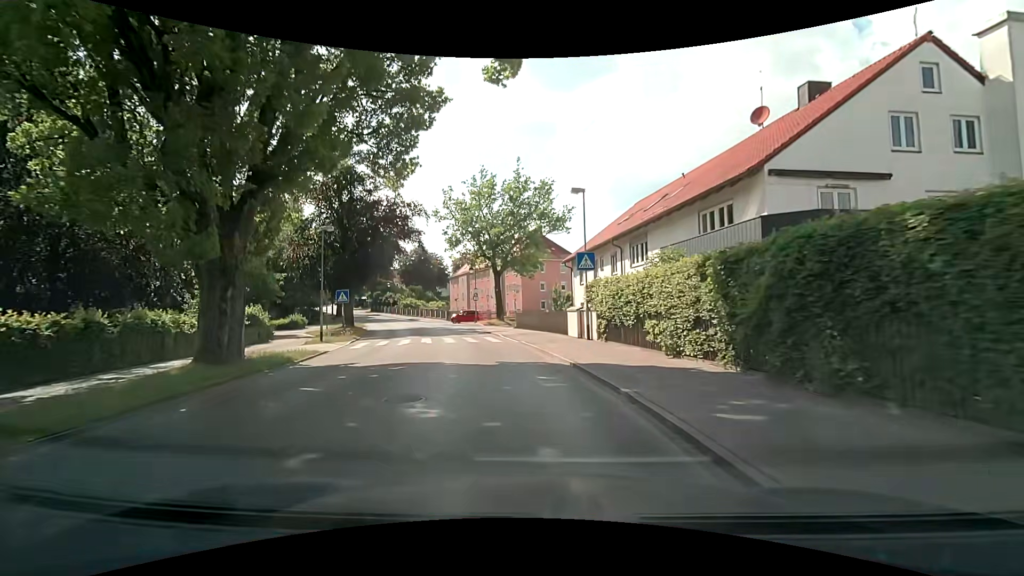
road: tertiary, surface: asphalt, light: Day
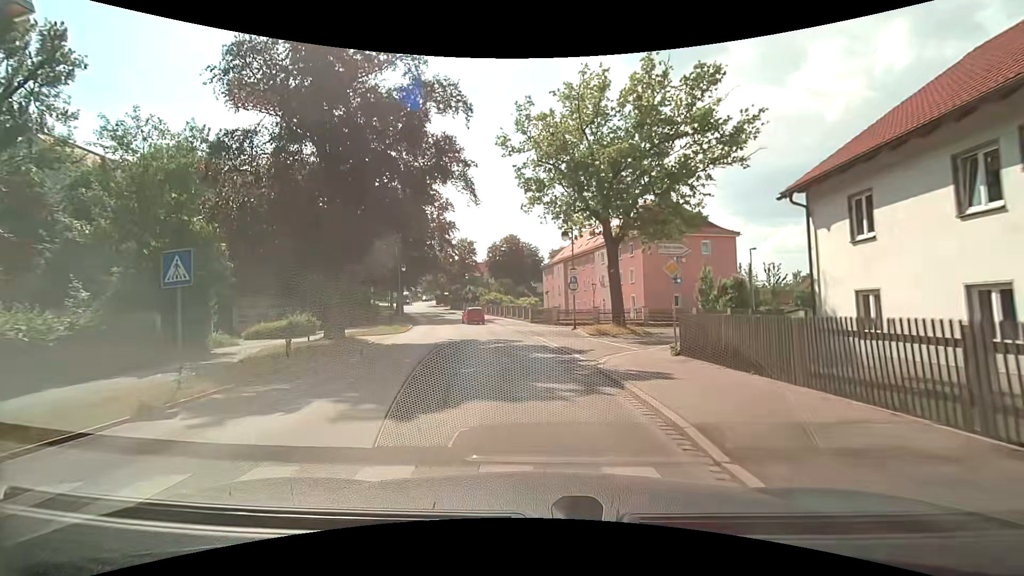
(-2.2, +21.5) m; -12°
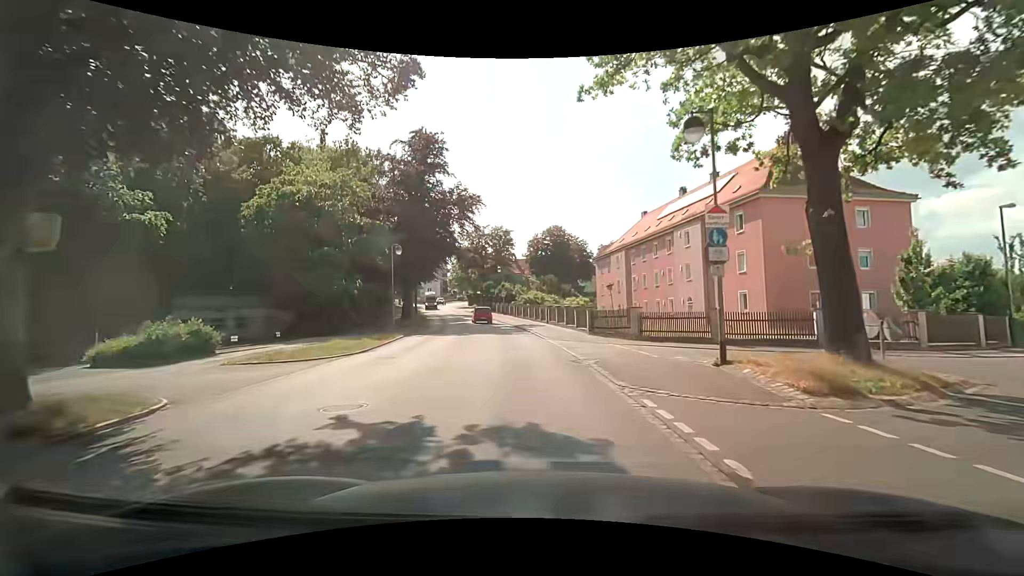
(-0.8, +16.6) m; -5°
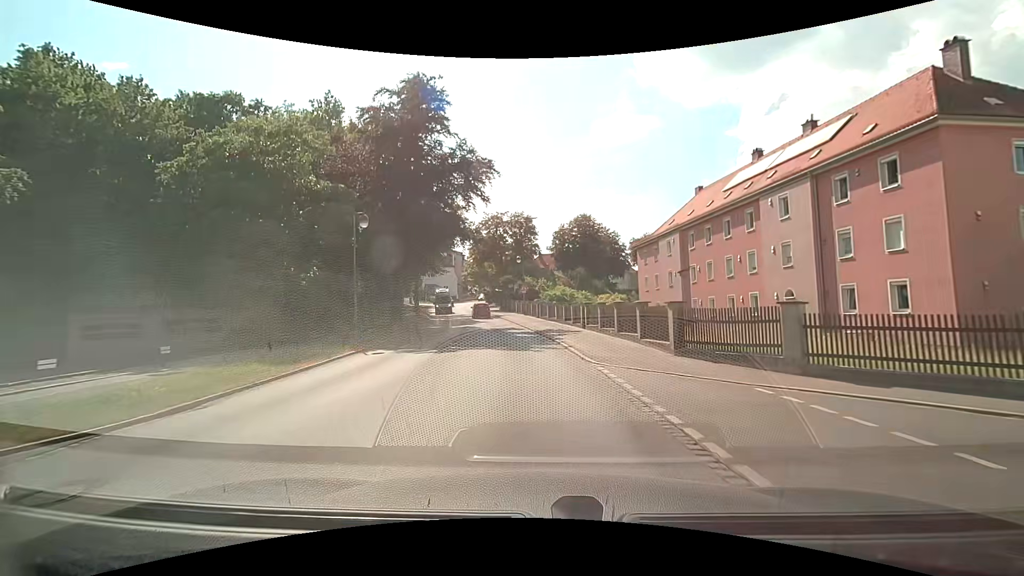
(-0.3, +11.6) m; -2°
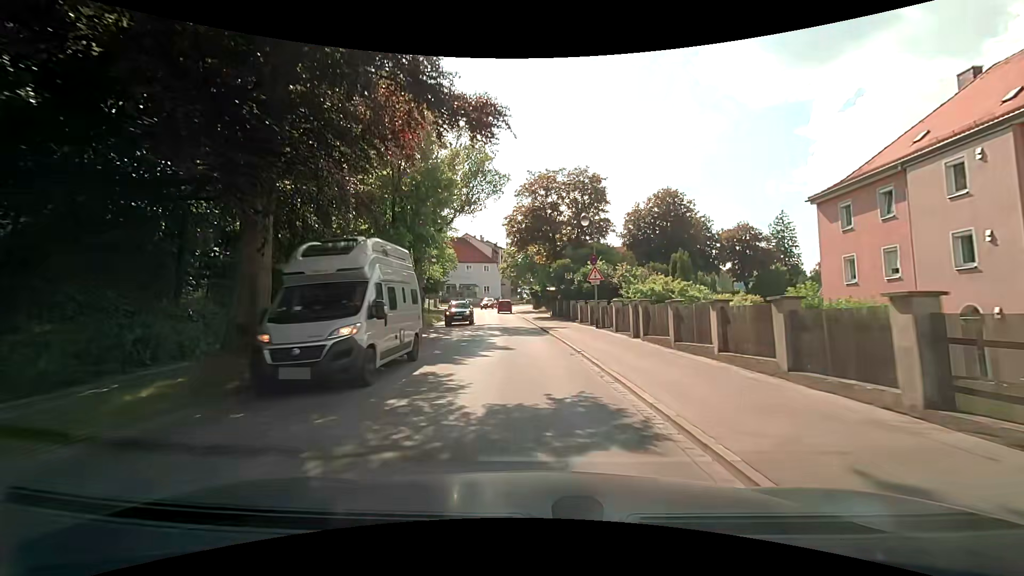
(-1.4, +24.5) m; -6°
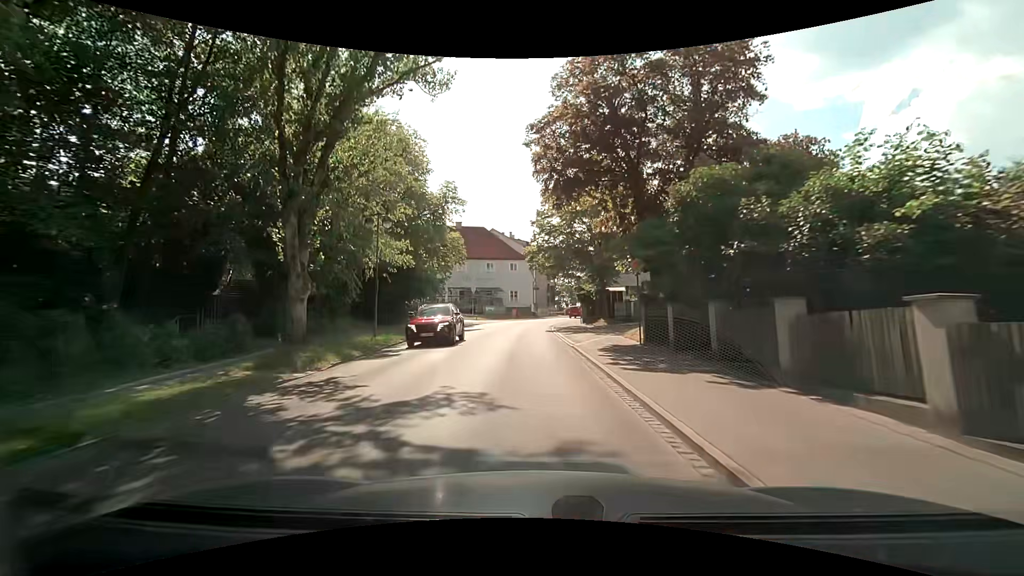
(-1.1, +25.3) m; -5°
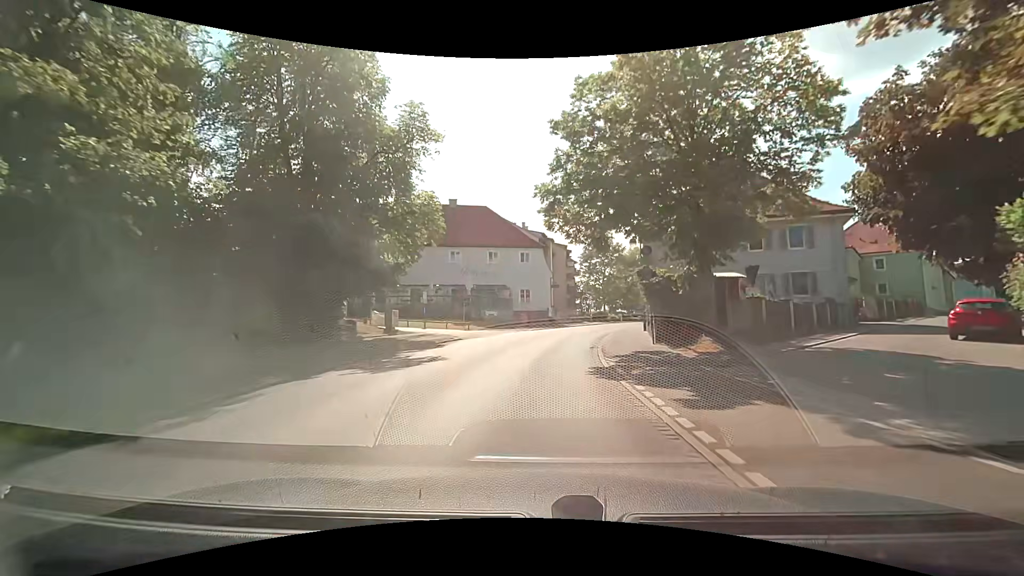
(-0.2, +18.9) m; -2°
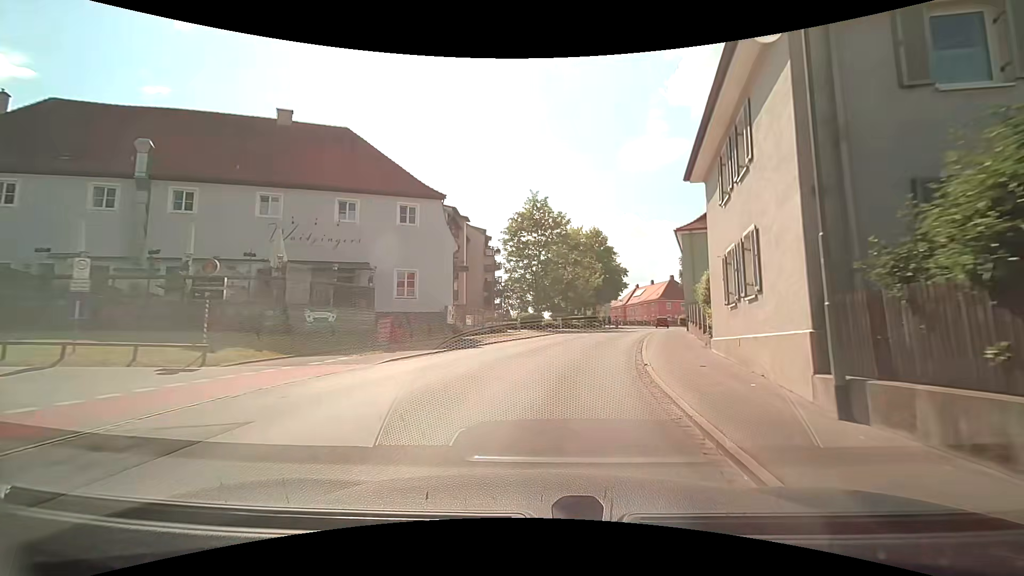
(+1.6, +24.8) m; +9°
(+1, +10) (+2, +20) (+5, +29) (+8, +39) (+11, +49) (+14, +58) (+17, +67) (+20, +77) (+21, +87) (+21, +97) m
